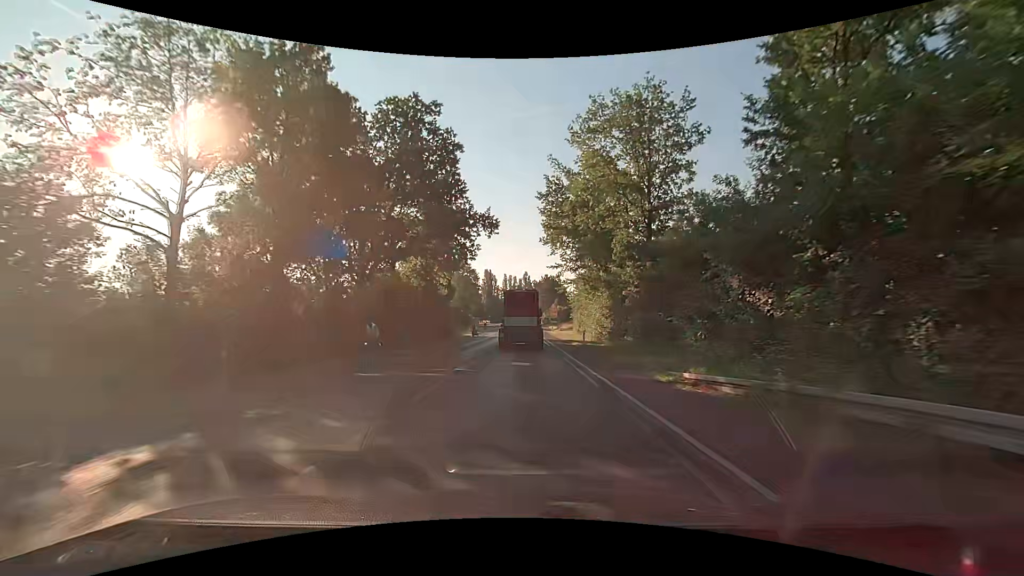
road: secondary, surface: asphalt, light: Day
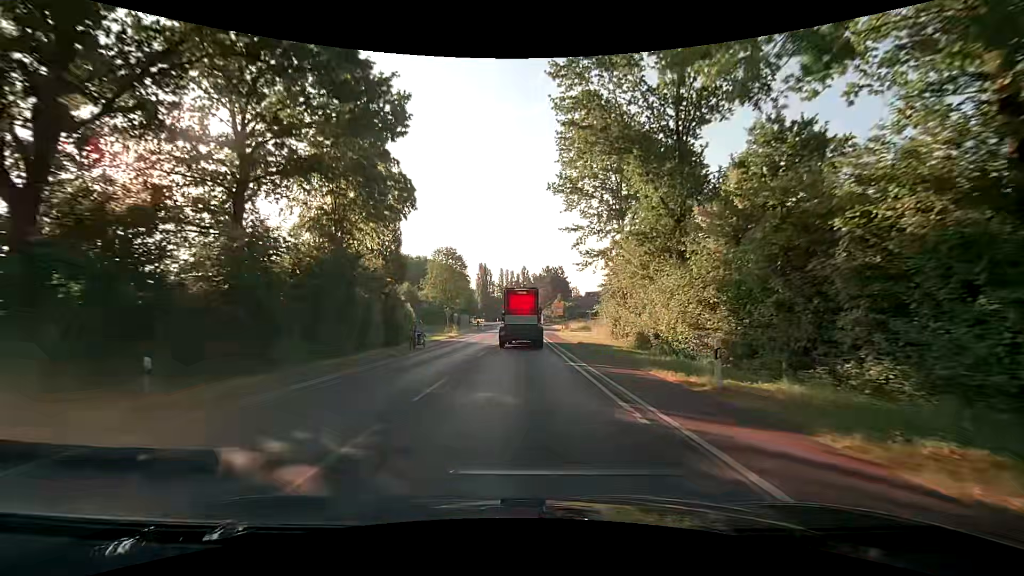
(-0.1, +24.4) m; 0°
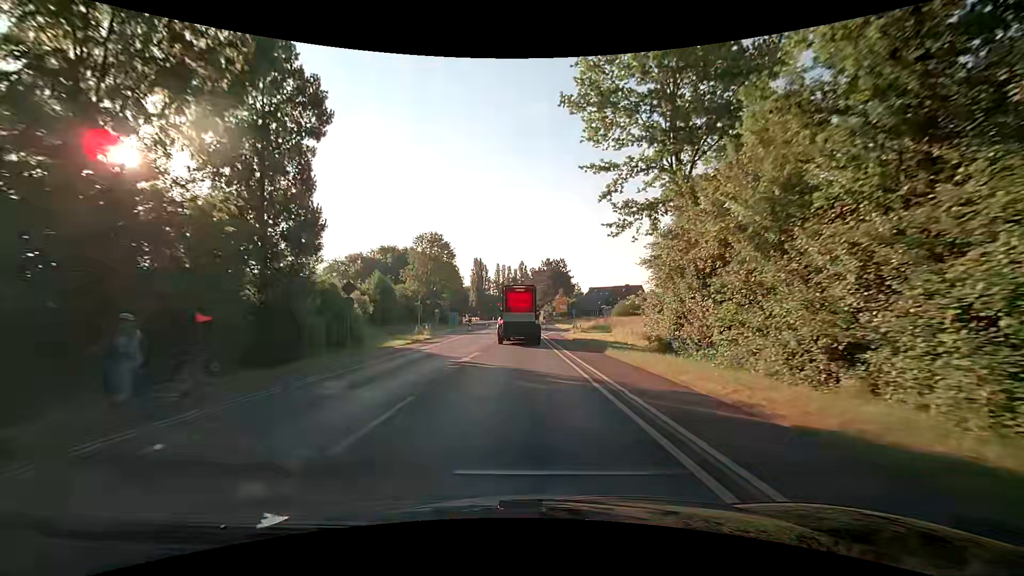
(0.0, +15.5) m; 0°
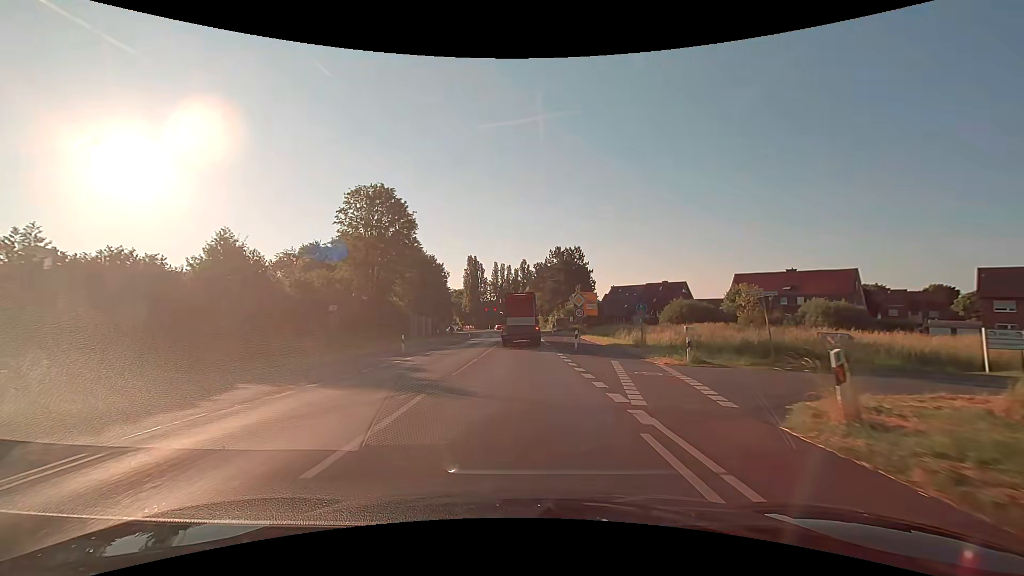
(0.0, +35.9) m; 0°
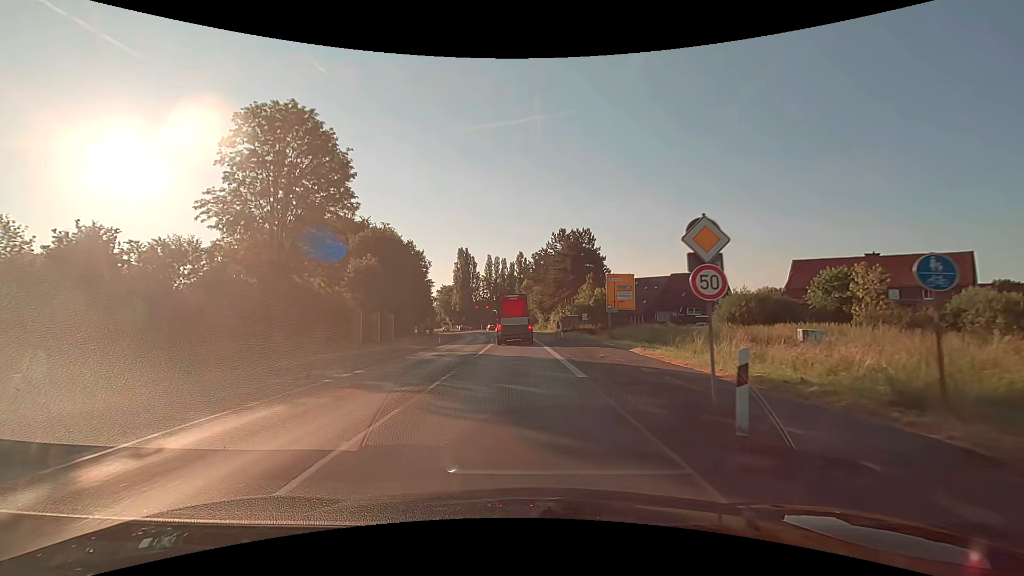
(0.0, +20.8) m; 0°
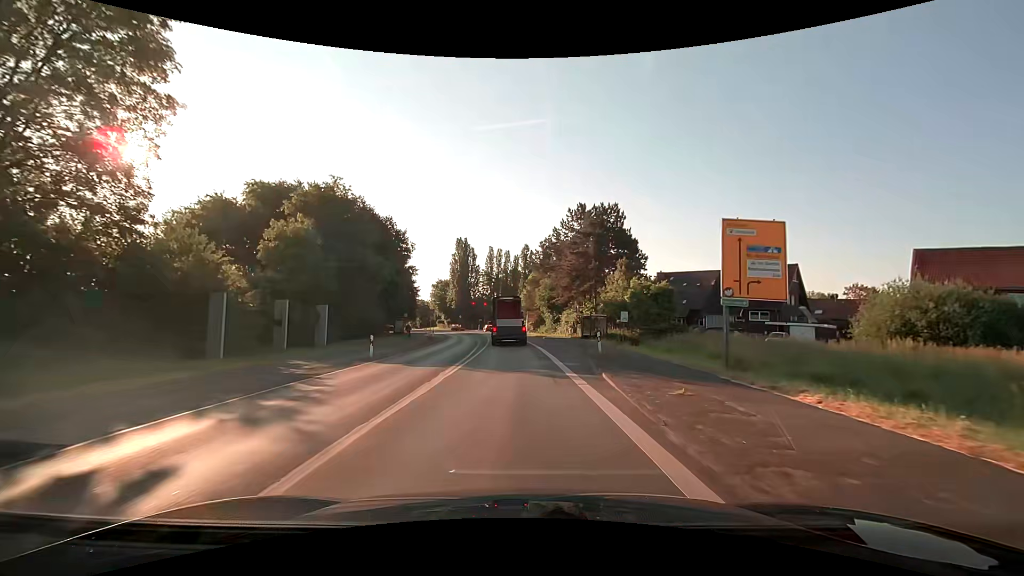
(-0.1, +20.5) m; -1°
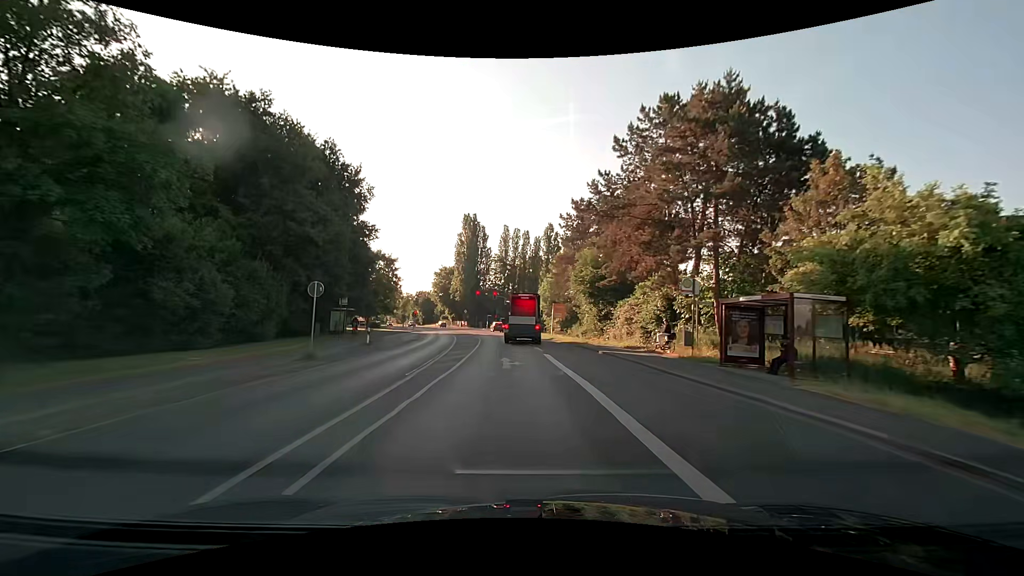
(-0.5, +33.1) m; -2°
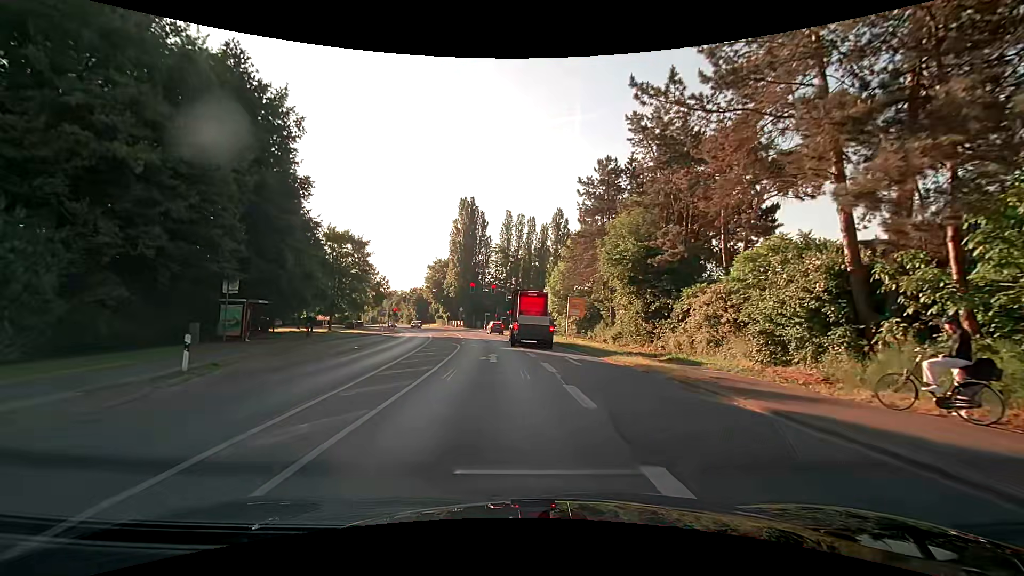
(-0.1, +17.3) m; -1°
